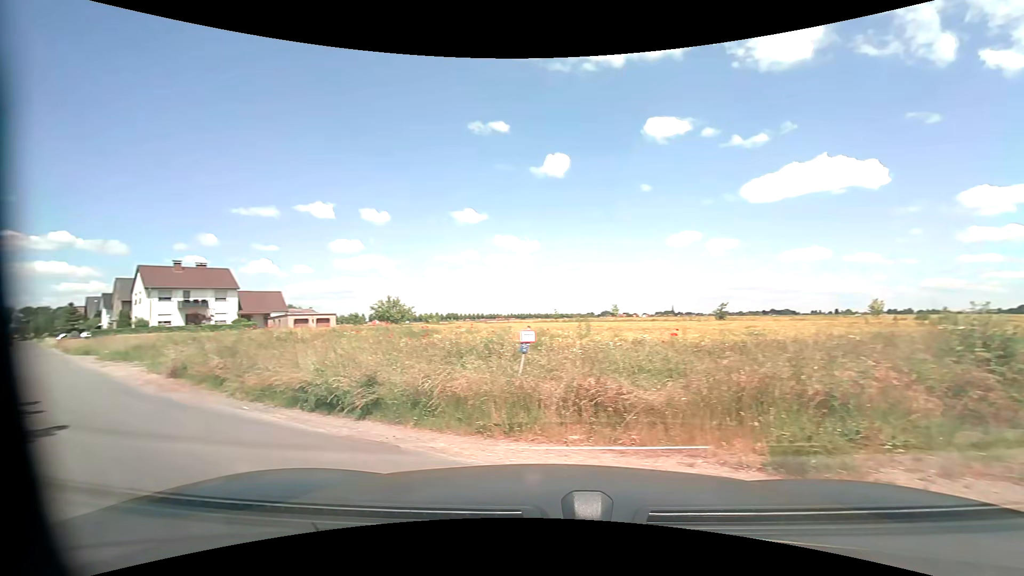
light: Day
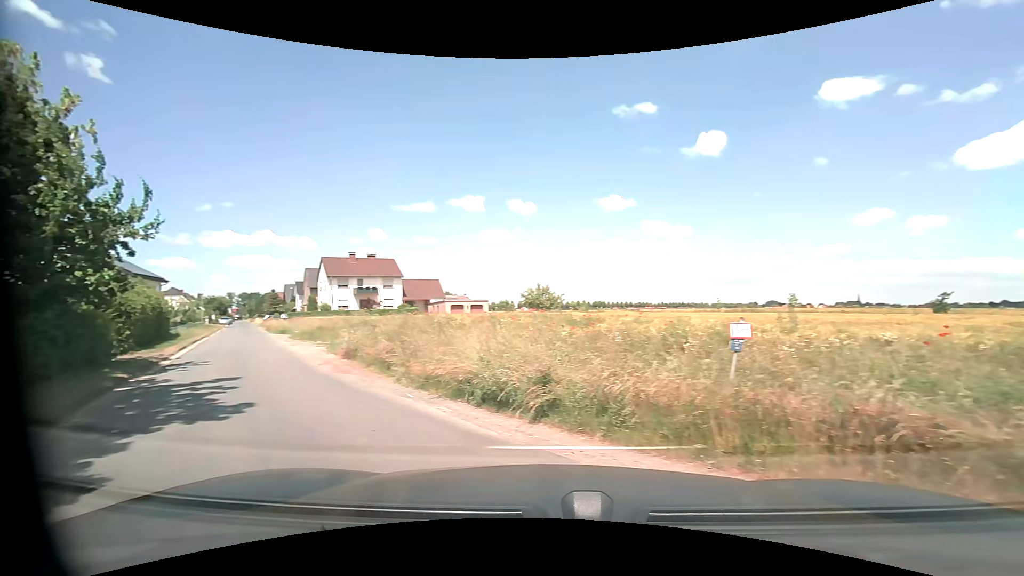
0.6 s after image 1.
(-0.2, +1.5) m; -18°
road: residential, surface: asphalt
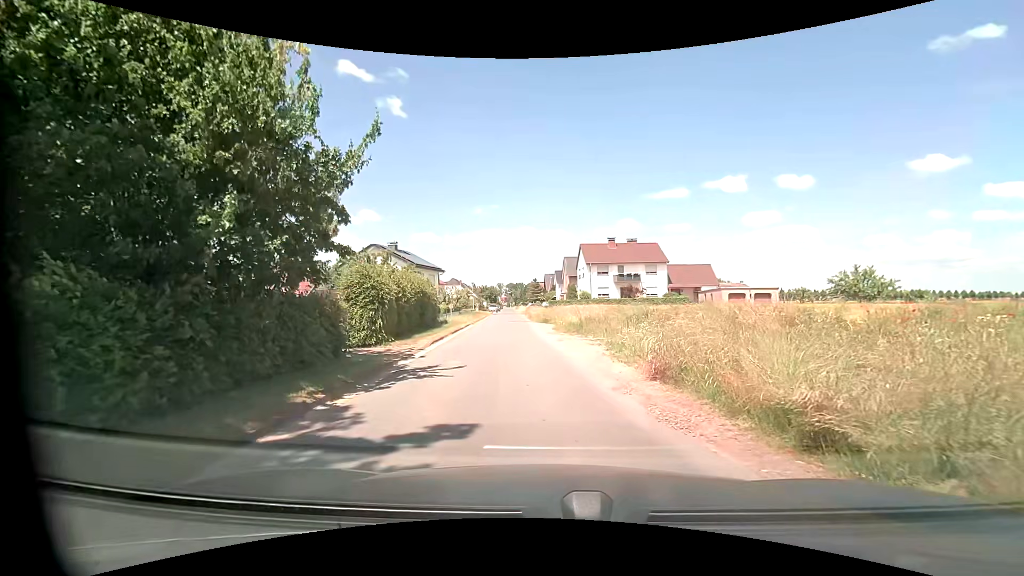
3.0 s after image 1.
(-2.7, +6.8) m; -29°
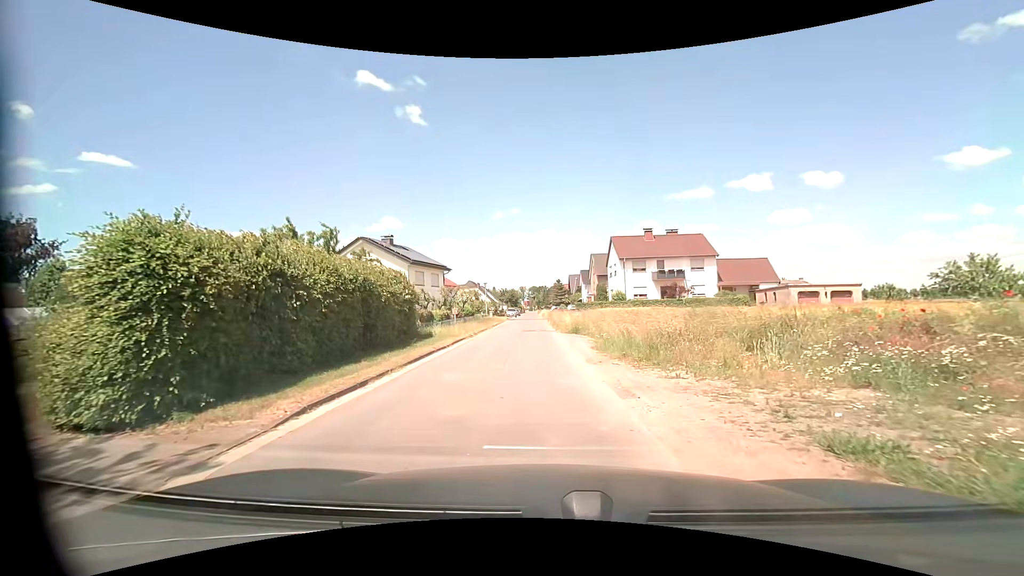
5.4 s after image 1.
(-0.1, +11.2) m; -3°
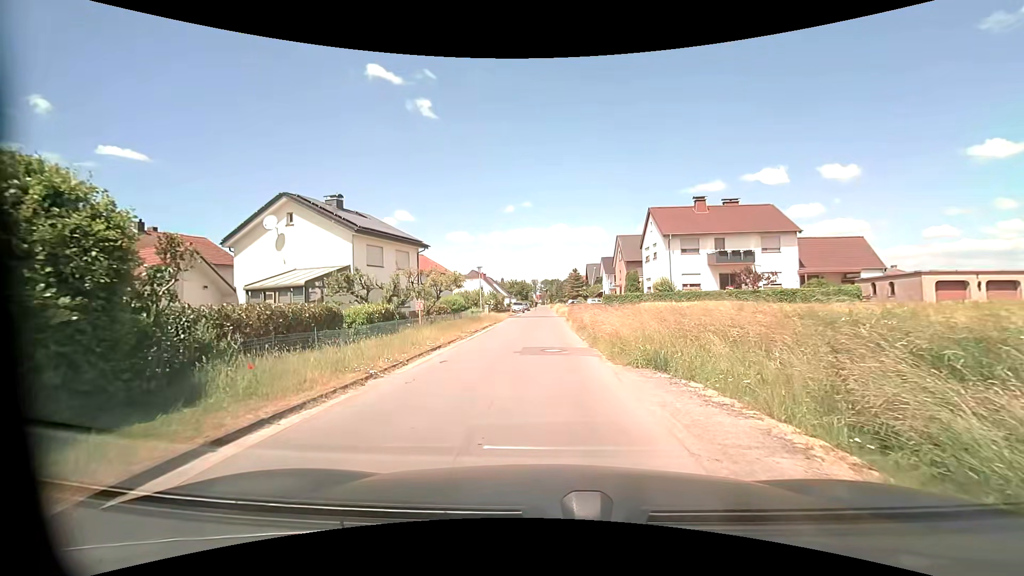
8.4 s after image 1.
(0.0, +16.4) m; 0°
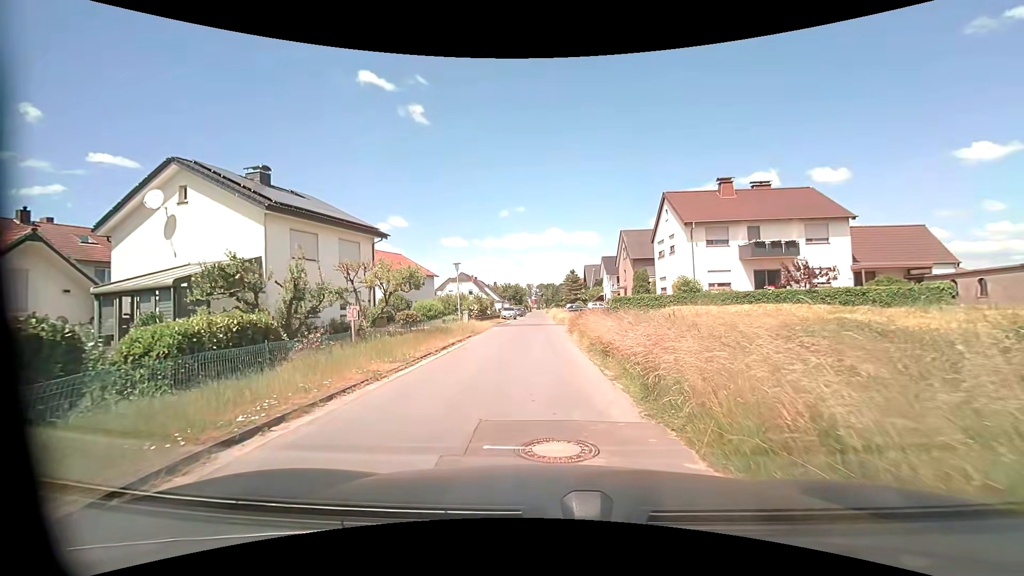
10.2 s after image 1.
(0.0, +9.1) m; 0°
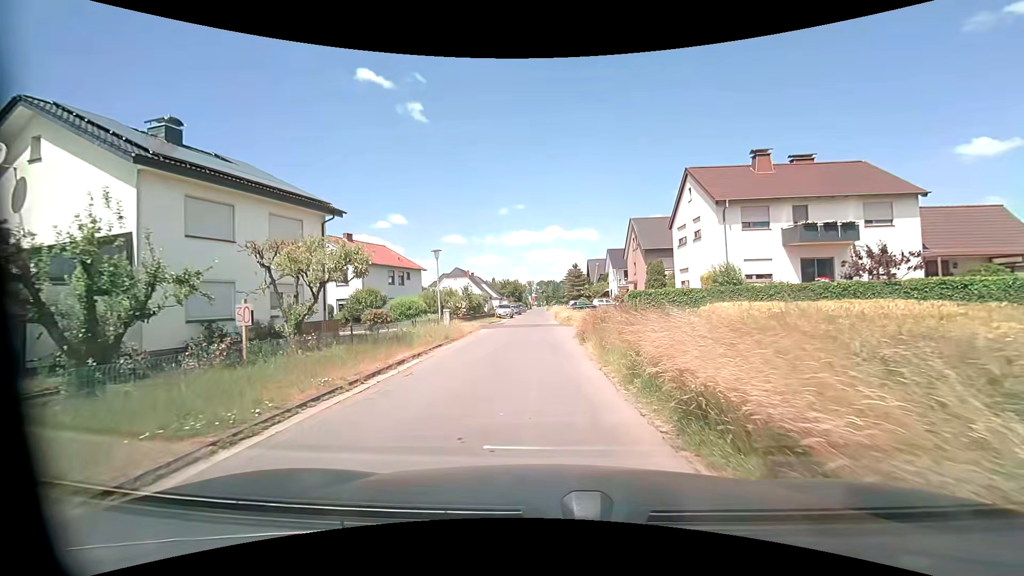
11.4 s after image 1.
(0.0, +6.9) m; 0°
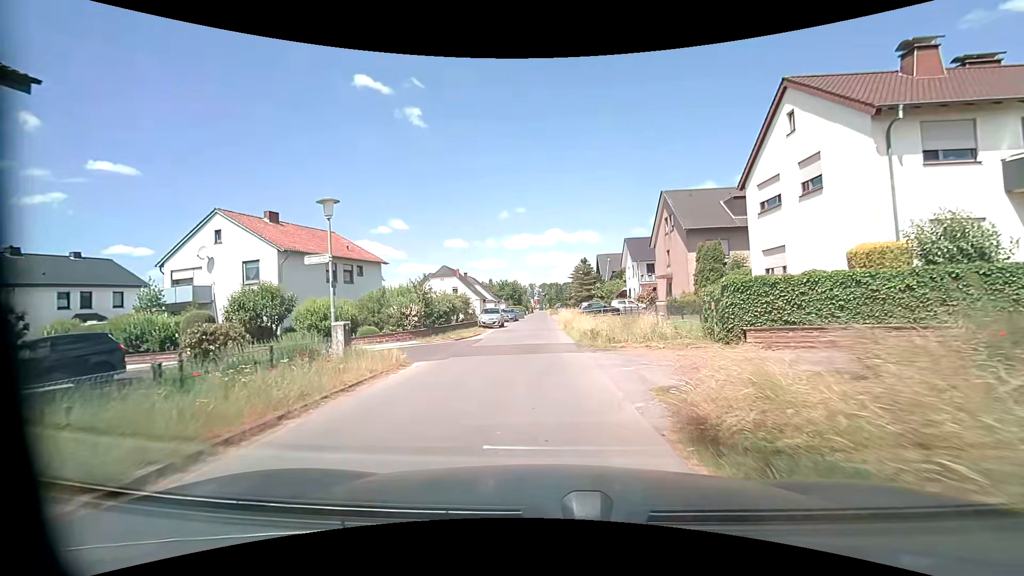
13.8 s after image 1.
(+0.1, +14.8) m; +1°
(0, +10) (-1, +20) (-1, +30) (-1, +40) (-1, +50) (-2, +60) (-2, +70) (-2, +80) (-2, +90) (-3, +100) m
